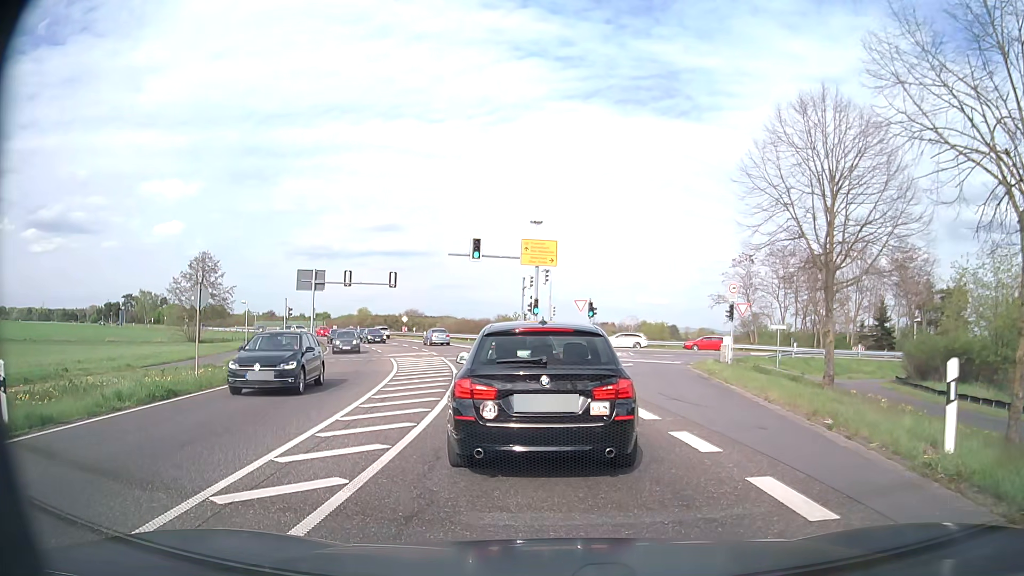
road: primary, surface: asphalt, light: Day
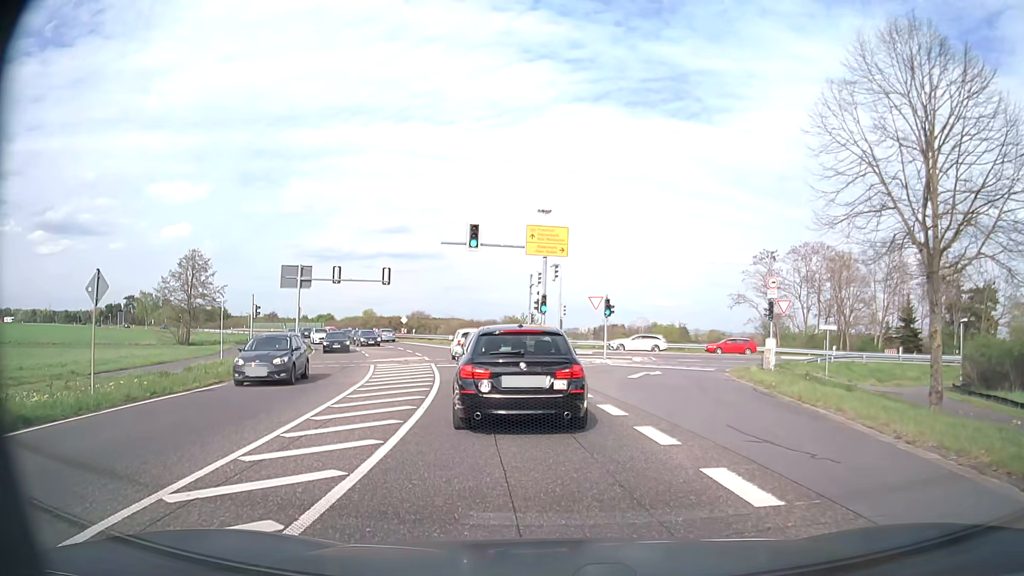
(0.0, +5.8) m; 0°
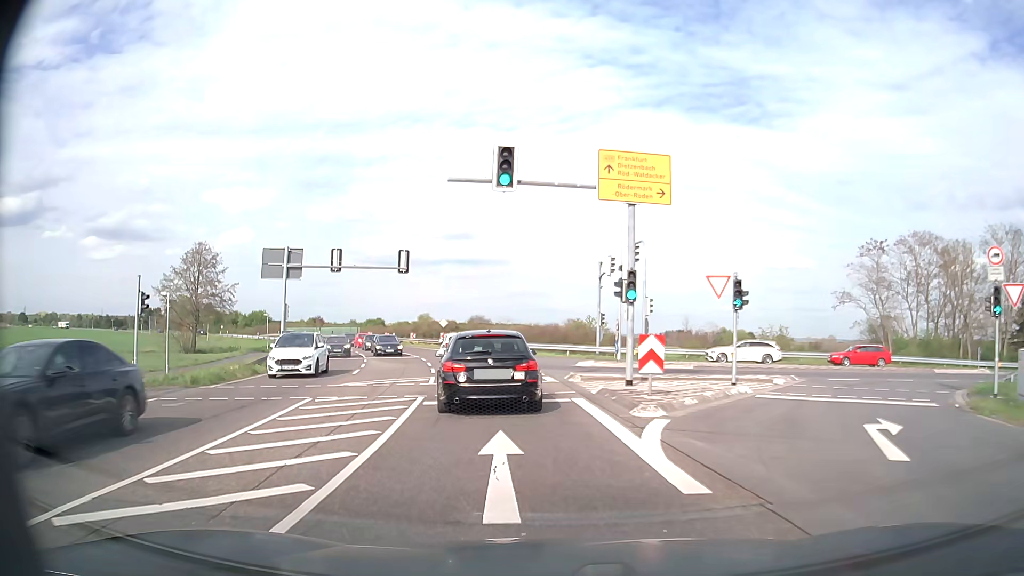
(-0.6, +14.8) m; -5°
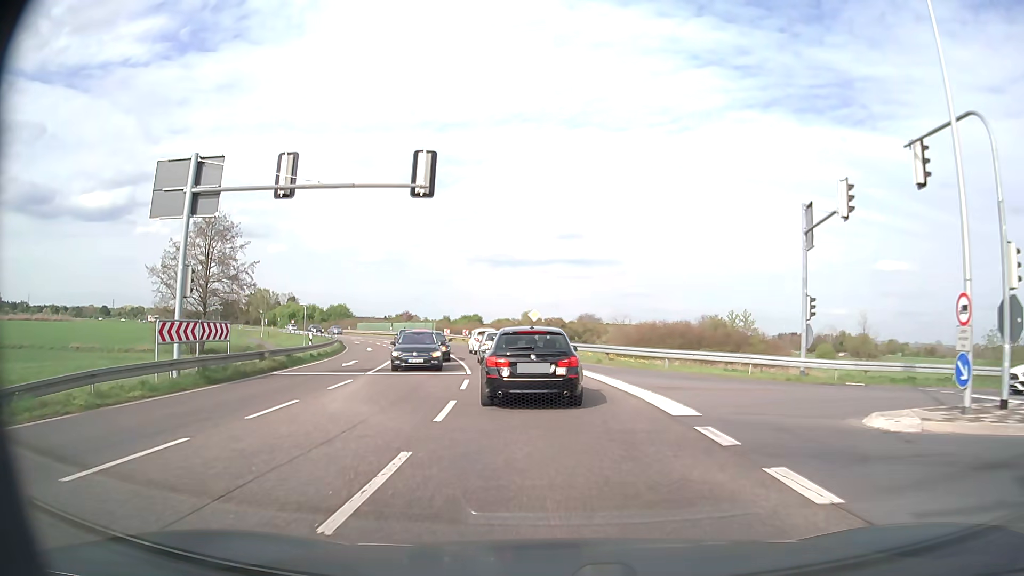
(-2.3, +21.4) m; -11°
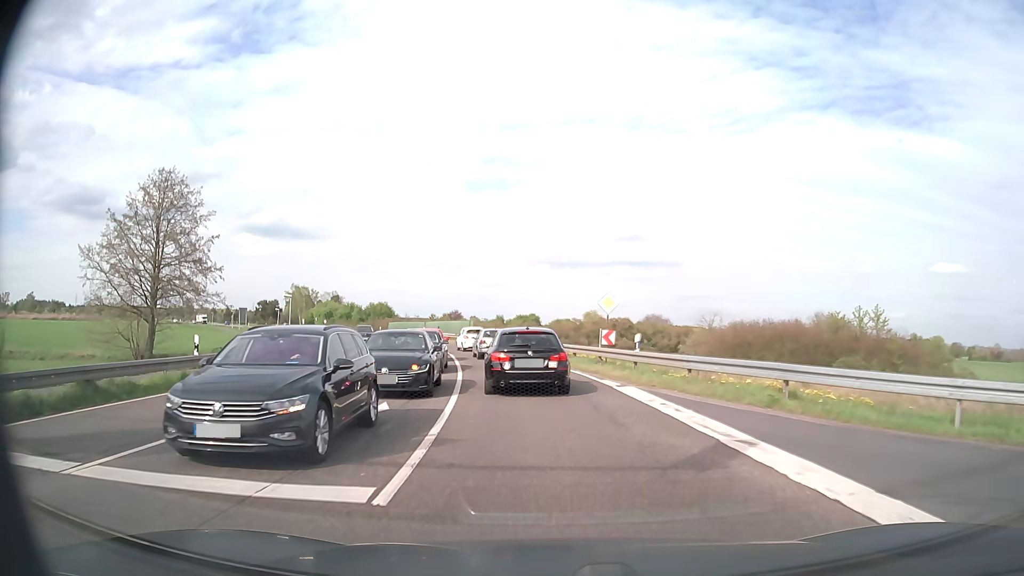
(-0.6, +17.5) m; -5°
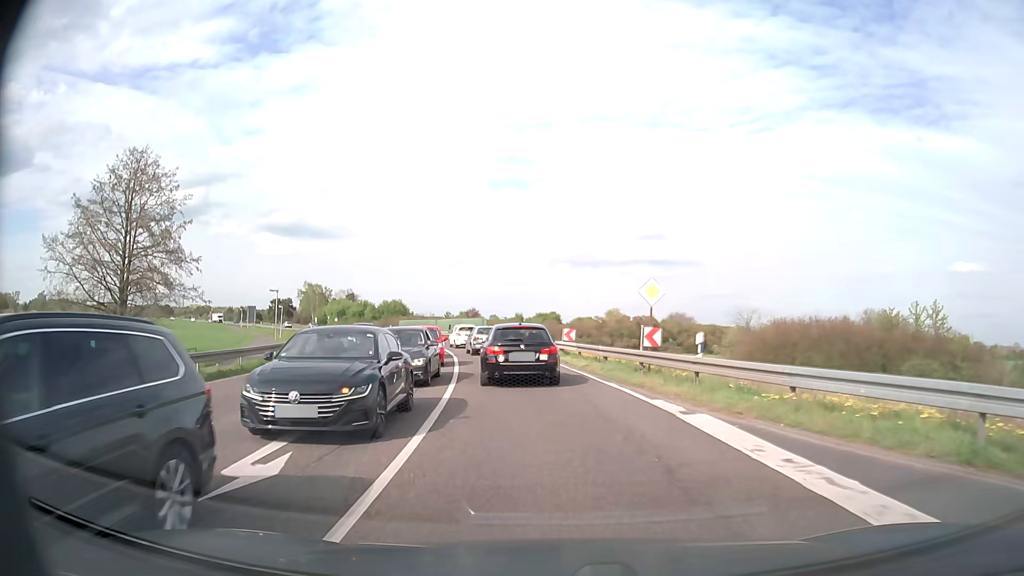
(-0.1, +6.1) m; -2°
(0, +10) (-1, +20) (-2, +30) (-4, +40) (-7, +49) (-10, +59) (-13, +68) (-17, +77) (-22, +86) (-27, +95) m
